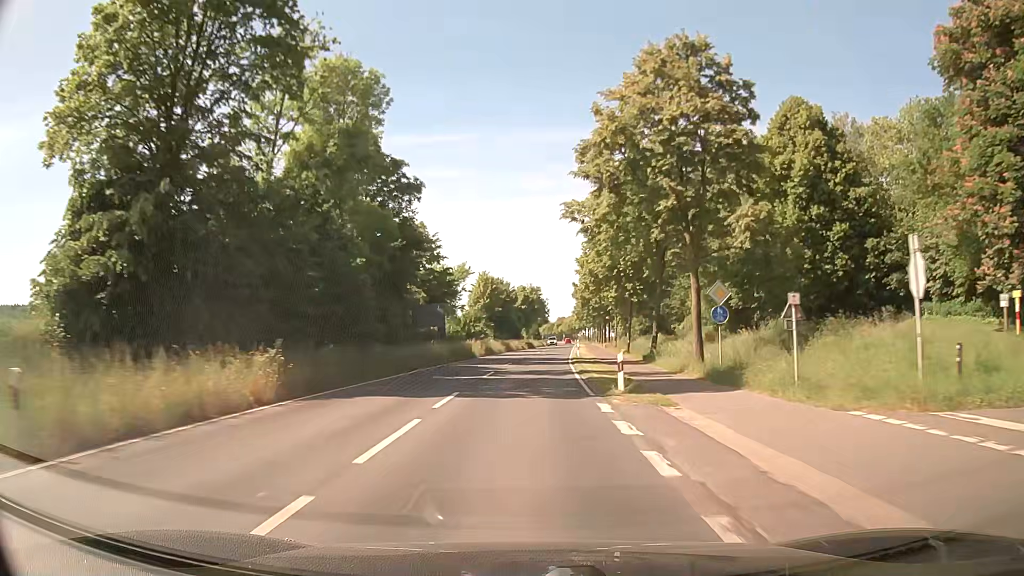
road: secondary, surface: asphalt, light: Day
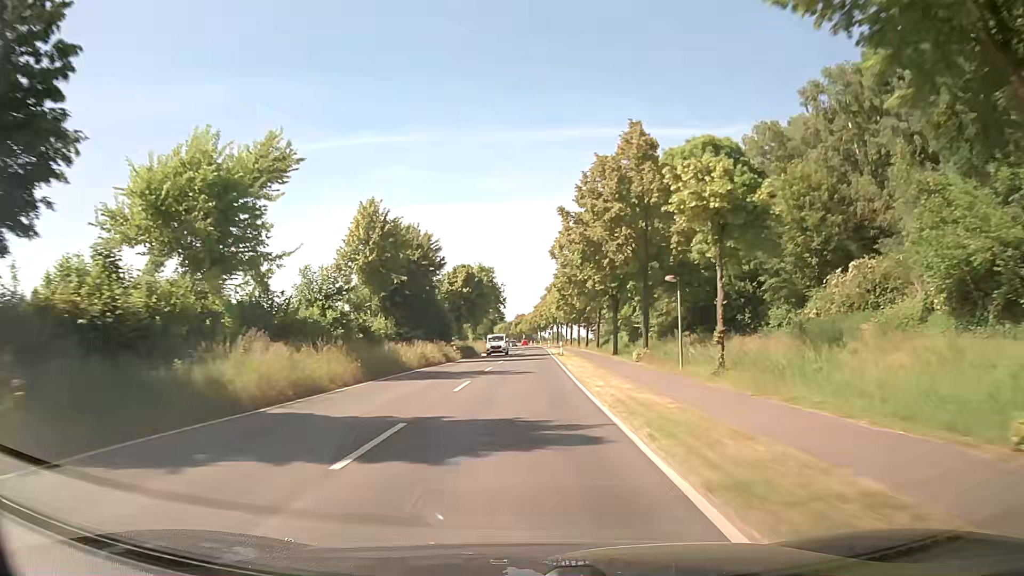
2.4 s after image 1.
(+1.6, +50.6) m; +4°
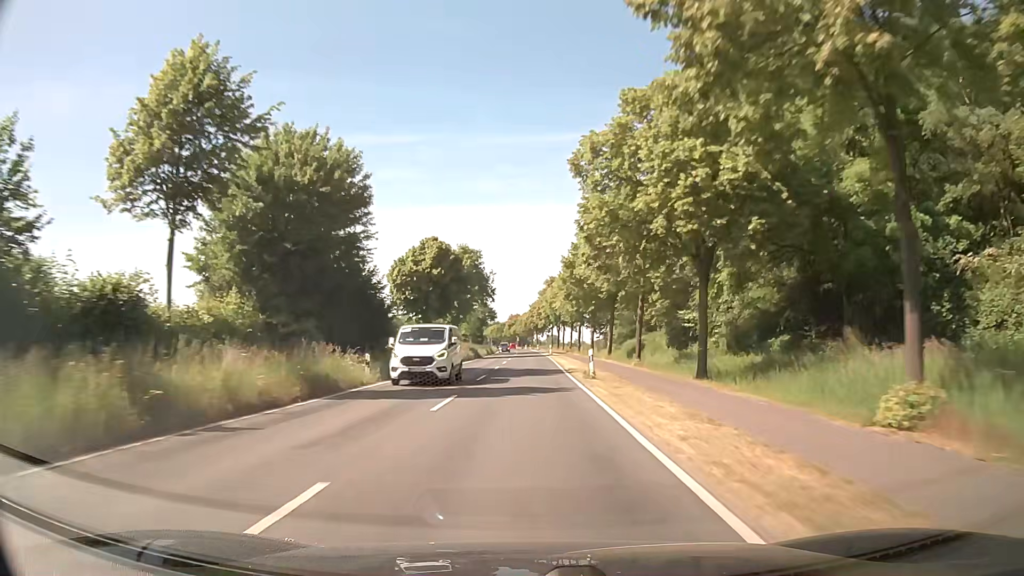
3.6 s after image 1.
(0.0, +26.9) m; +1°
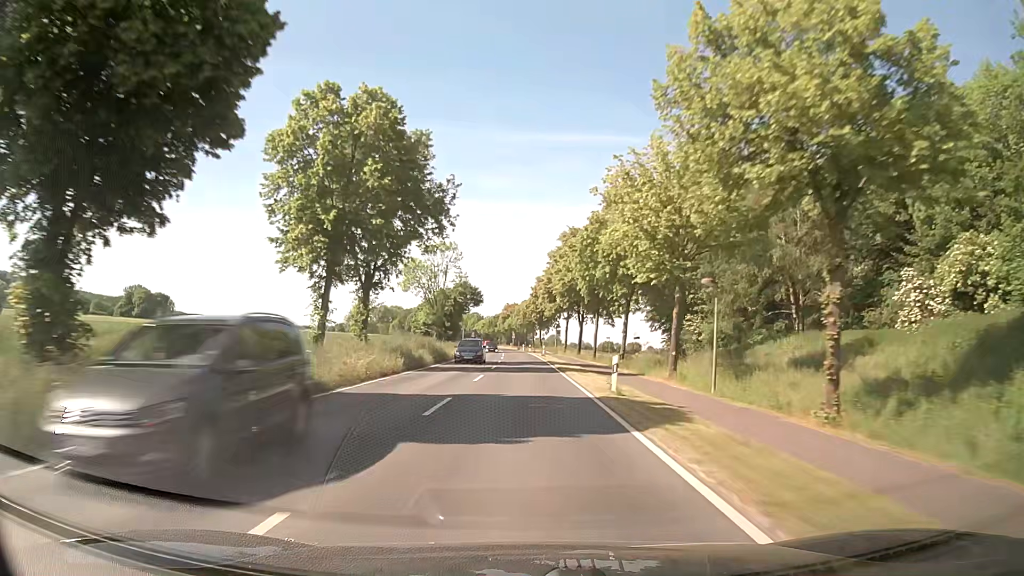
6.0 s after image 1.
(0.0, +56.9) m; 0°
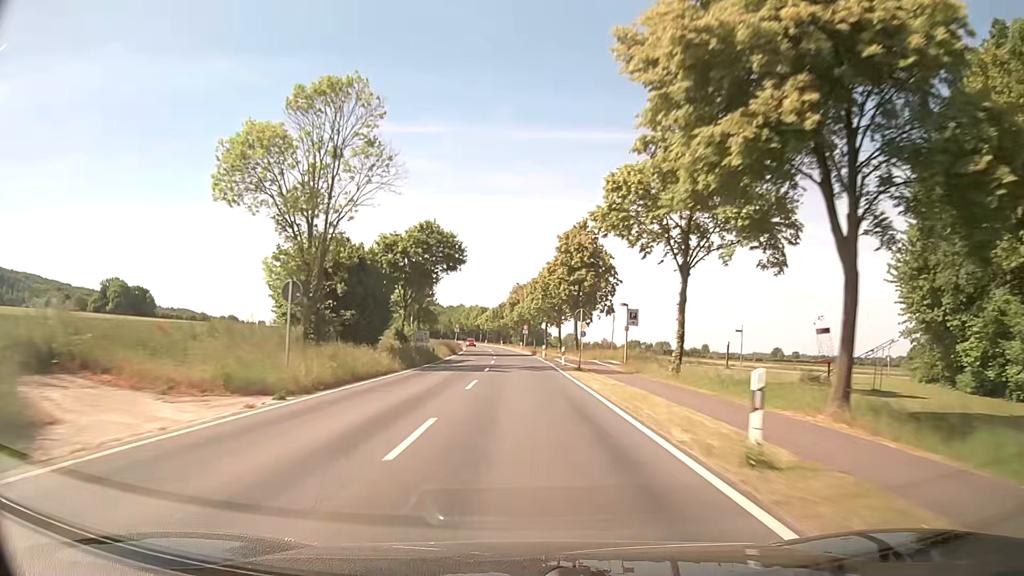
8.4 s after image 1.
(-0.5, +60.3) m; -1°
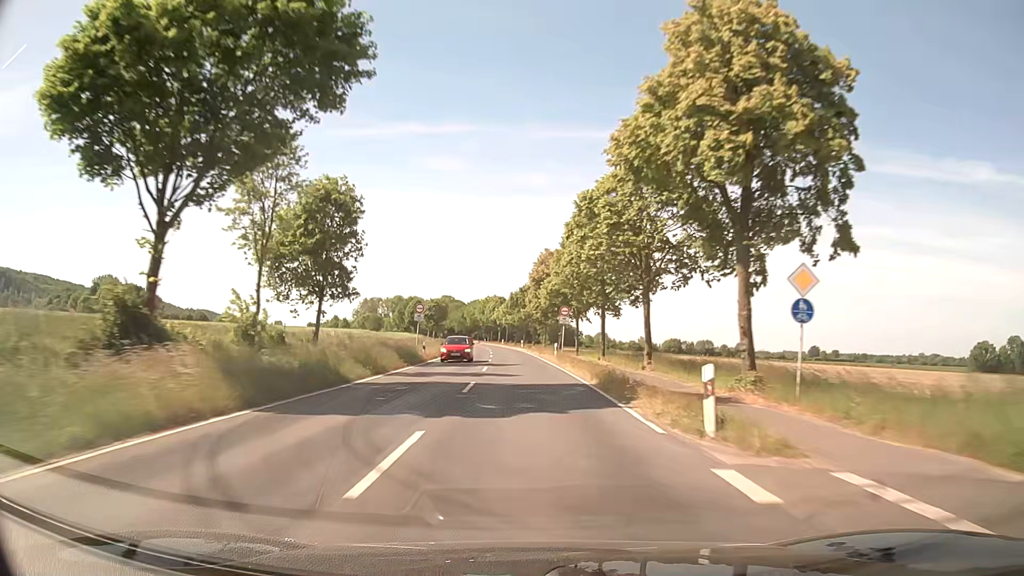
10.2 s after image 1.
(-0.5, +46.3) m; -2°
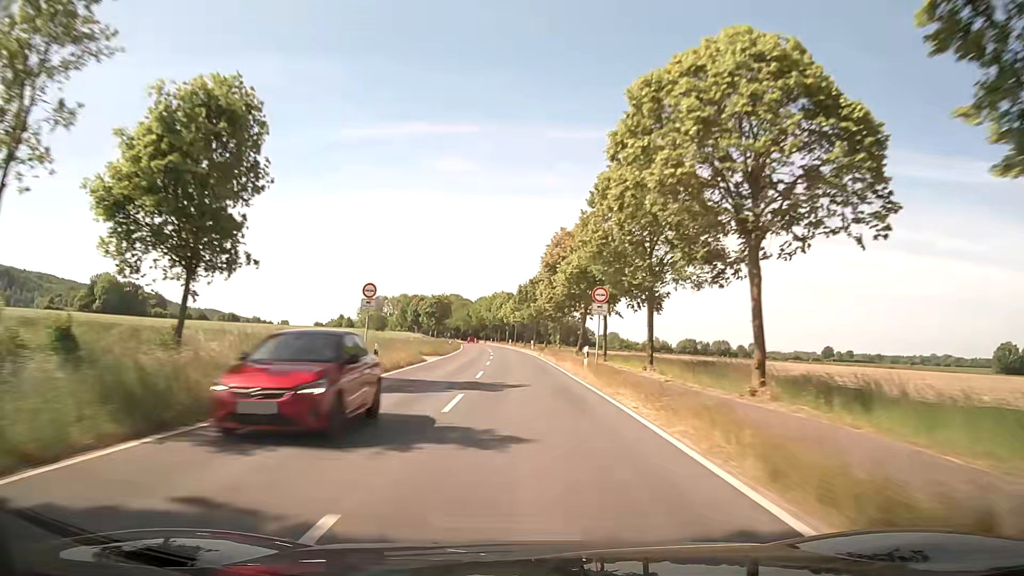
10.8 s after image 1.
(-0.2, +15.5) m; -1°
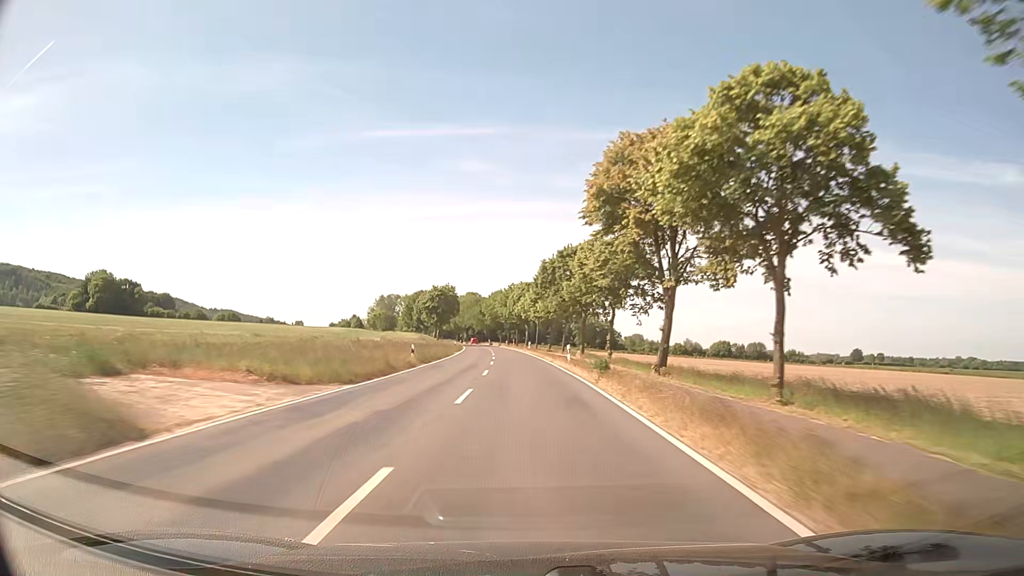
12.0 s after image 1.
(-0.5, +31.2) m; -2°
(0, +10) (0, +20) (0, +30) (-1, +40) (-1, +50) (-1, +60) (-2, +70) (-3, +80) (-3, +90) (-4, +100) m
